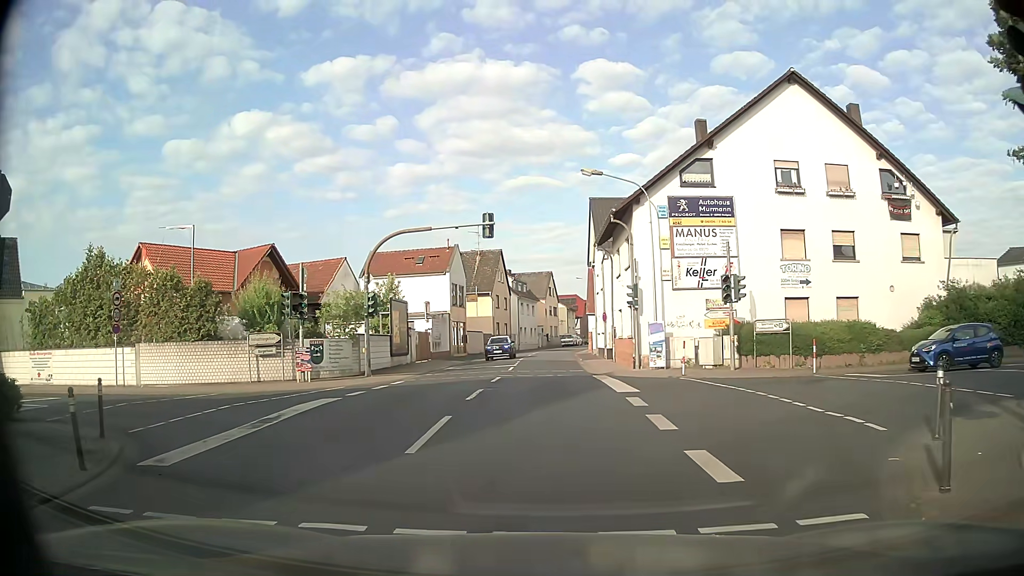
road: tertiary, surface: asphalt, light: Day
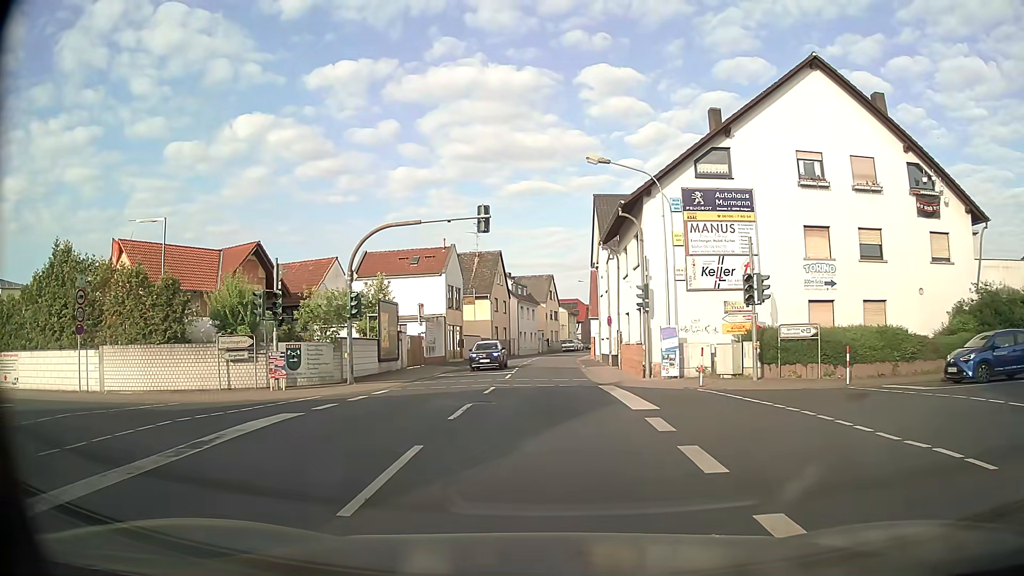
(0.0, +2.7) m; 0°
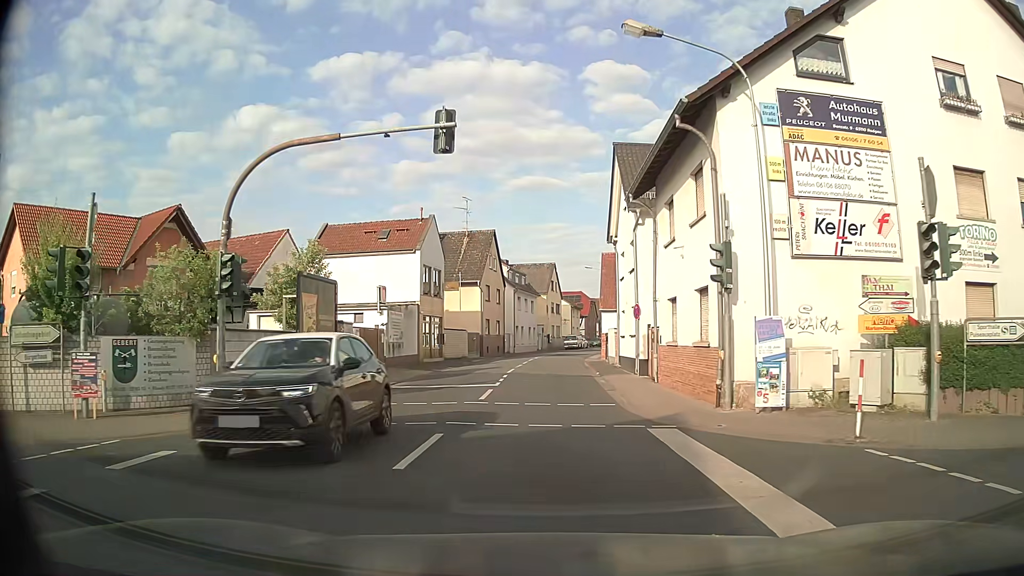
(0.0, +10.8) m; 0°
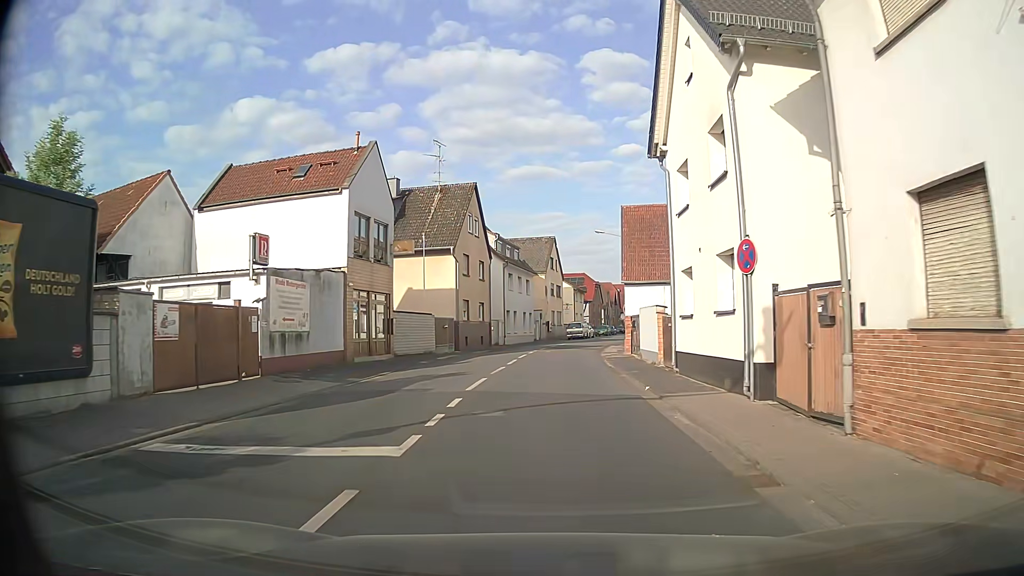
(0.0, +14.4) m; 0°
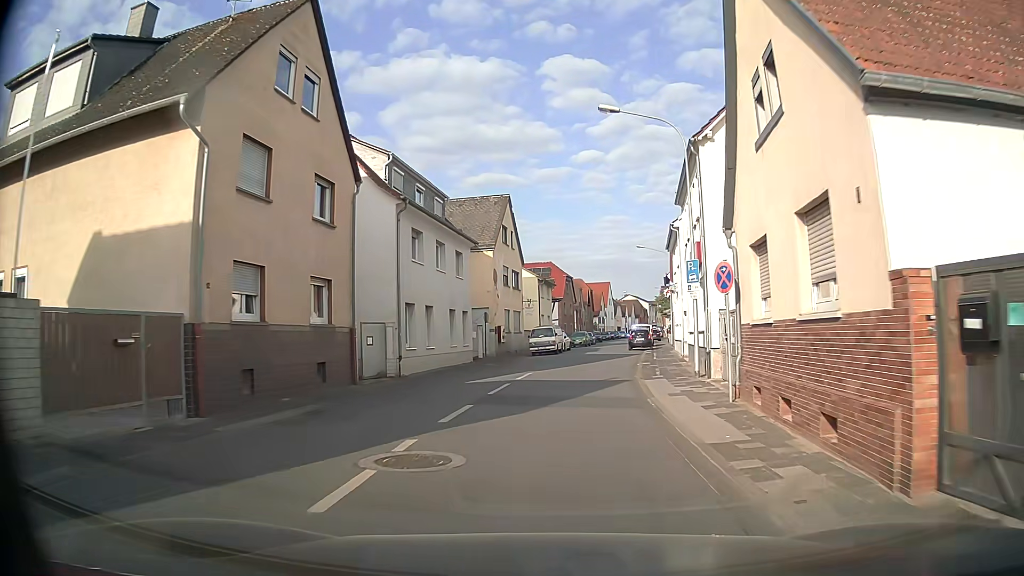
(+0.5, +27.3) m; +4°
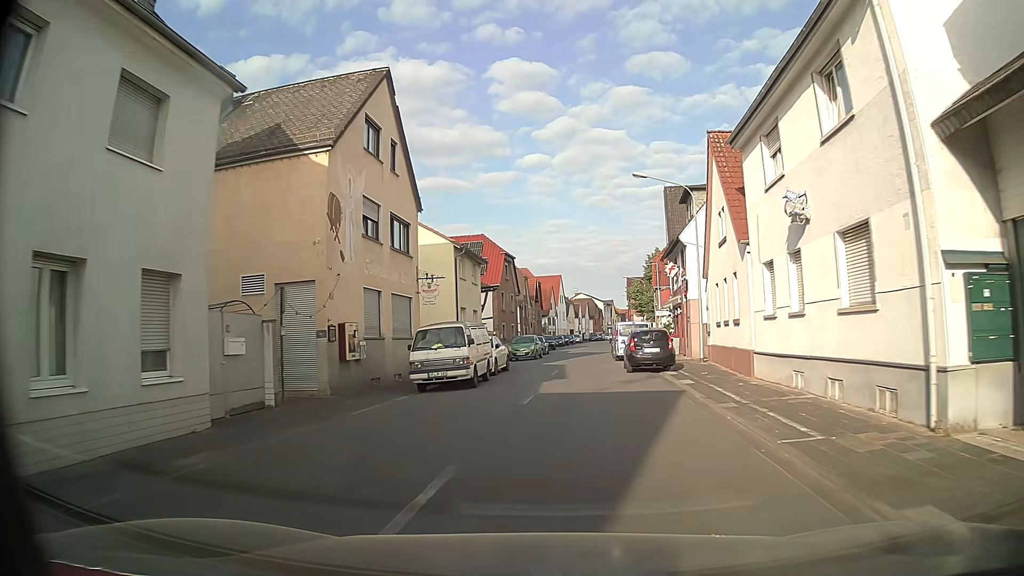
(+1.0, +24.8) m; +5°
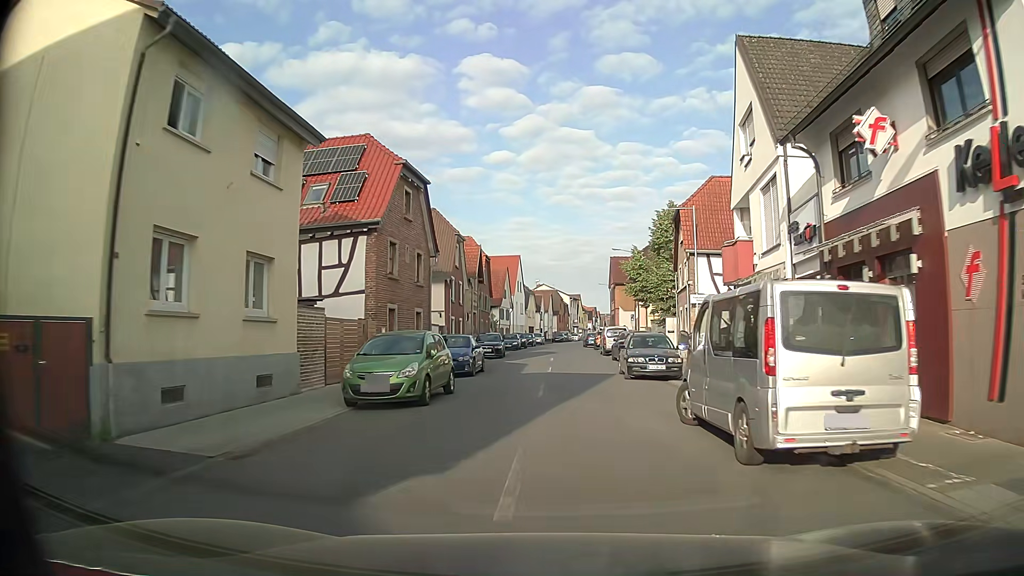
(+0.8, +26.8) m; +3°
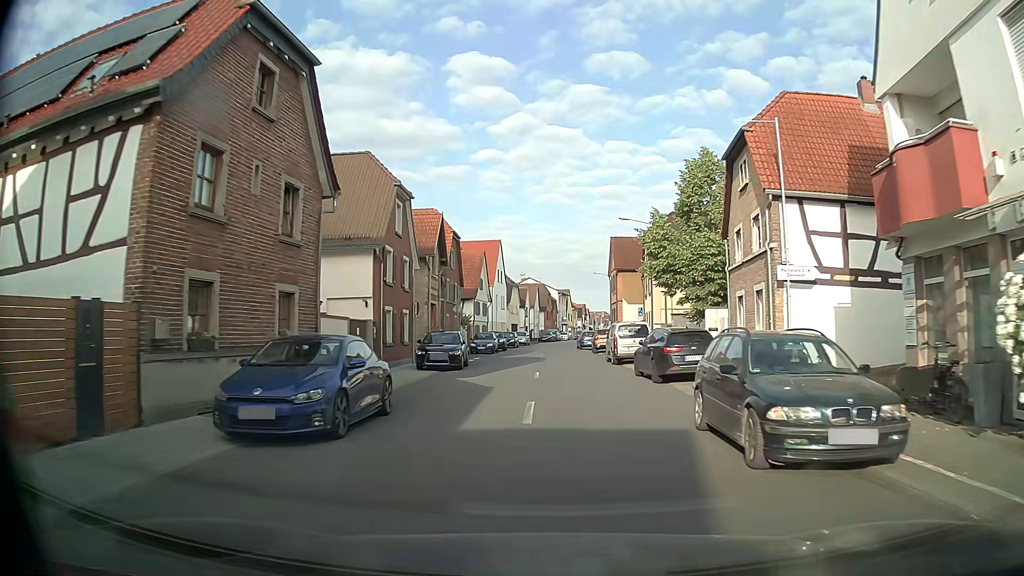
(+0.1, +13.5) m; +2°
(0, +10) (0, +20) (0, +30) (-1, +40) (-1, +50) (0, +60) (0, +70) (+1, +80) (+2, +90) (+3, +100) m
